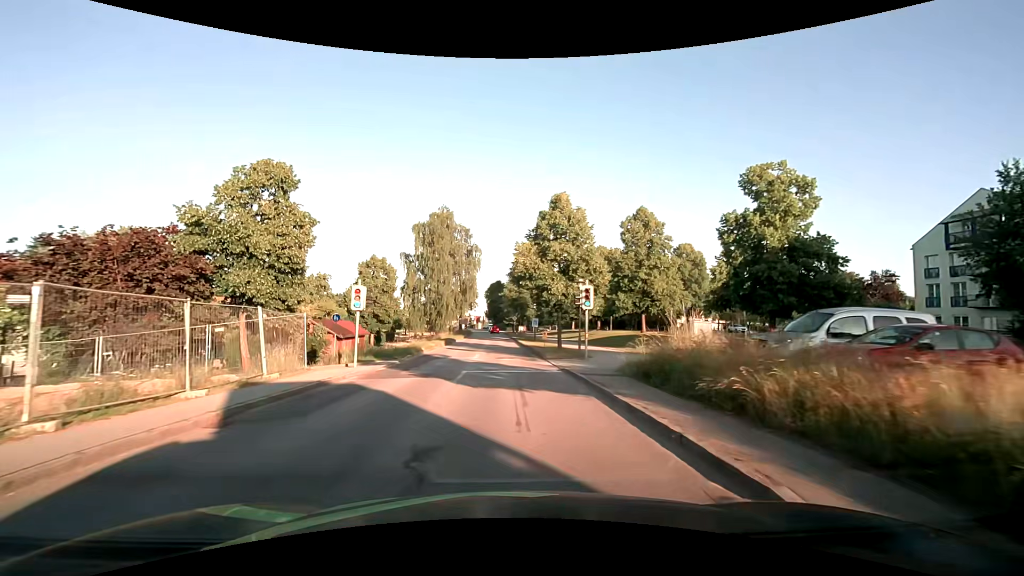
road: secondary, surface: asphalt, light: Day
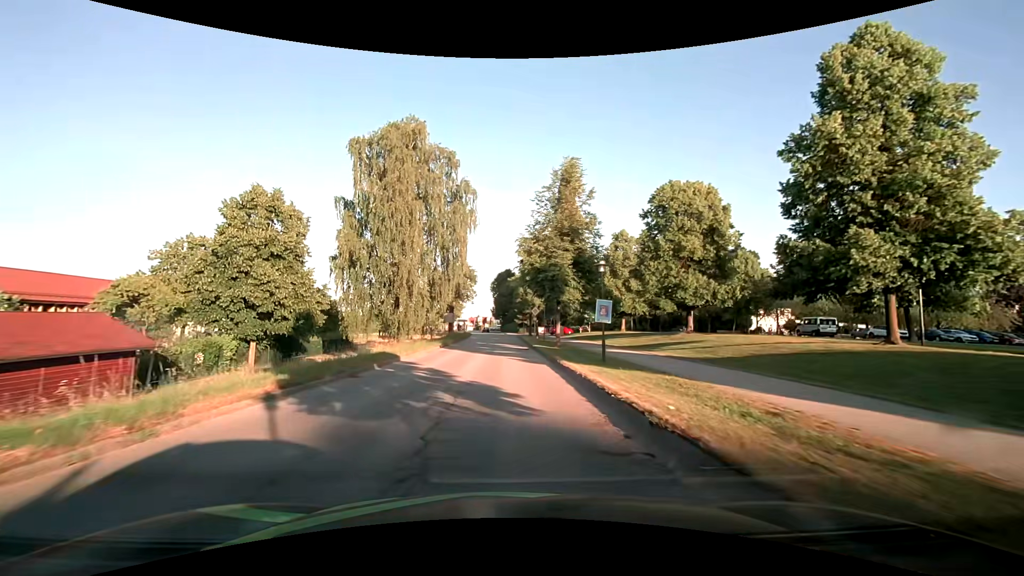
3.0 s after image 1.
(-0.4, +32.7) m; -1°
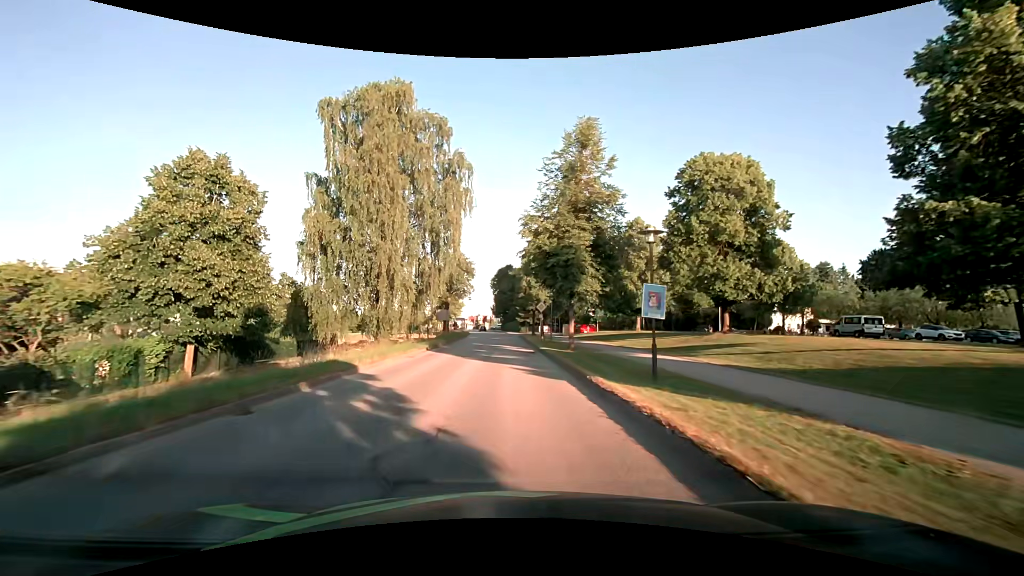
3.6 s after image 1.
(0.0, +6.4) m; 0°
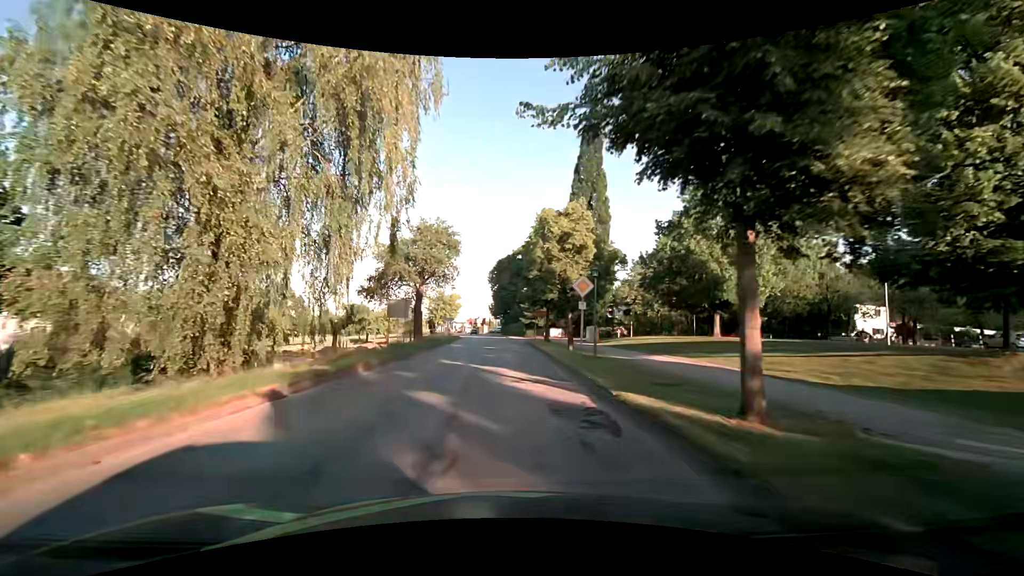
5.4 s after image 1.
(-0.1, +19.7) m; 0°
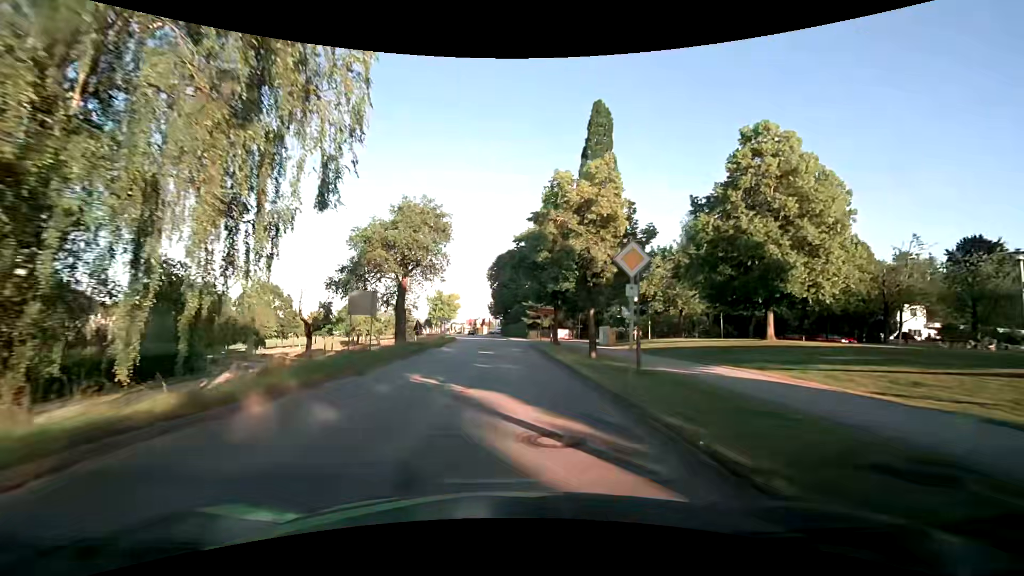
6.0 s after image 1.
(0.0, +6.8) m; 0°
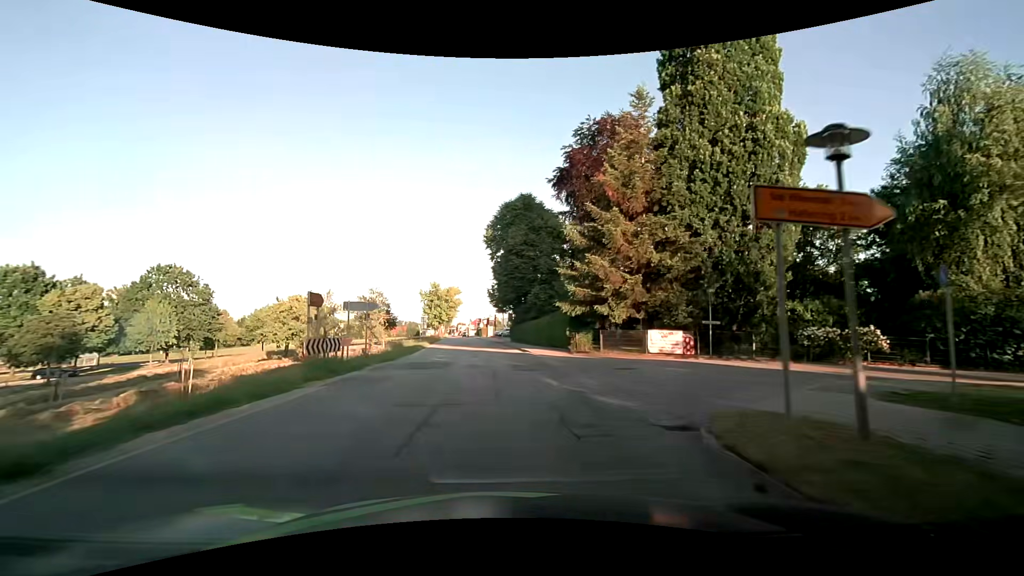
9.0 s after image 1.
(-0.1, +36.0) m; -3°
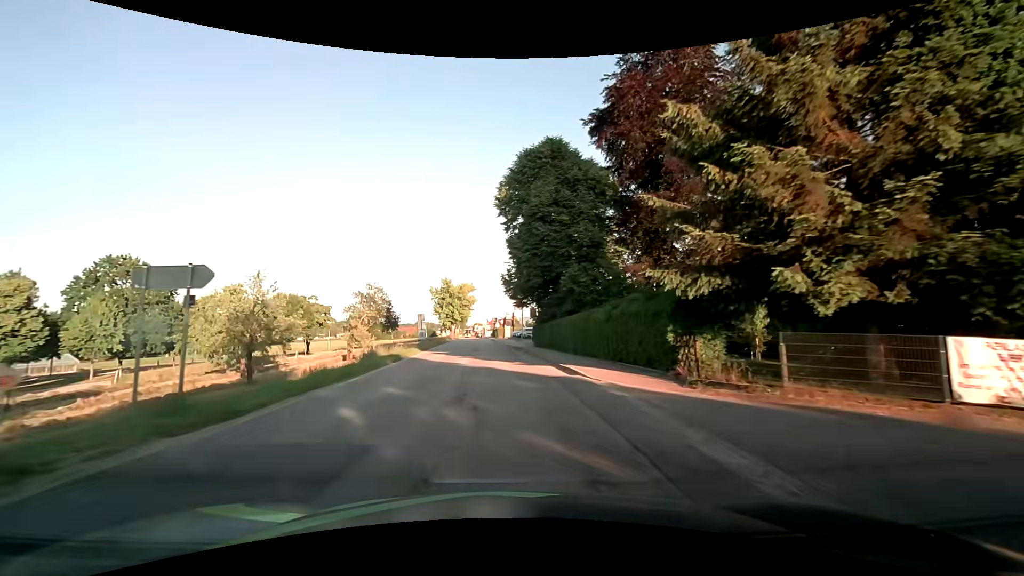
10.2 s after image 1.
(+0.2, +14.9) m; 0°
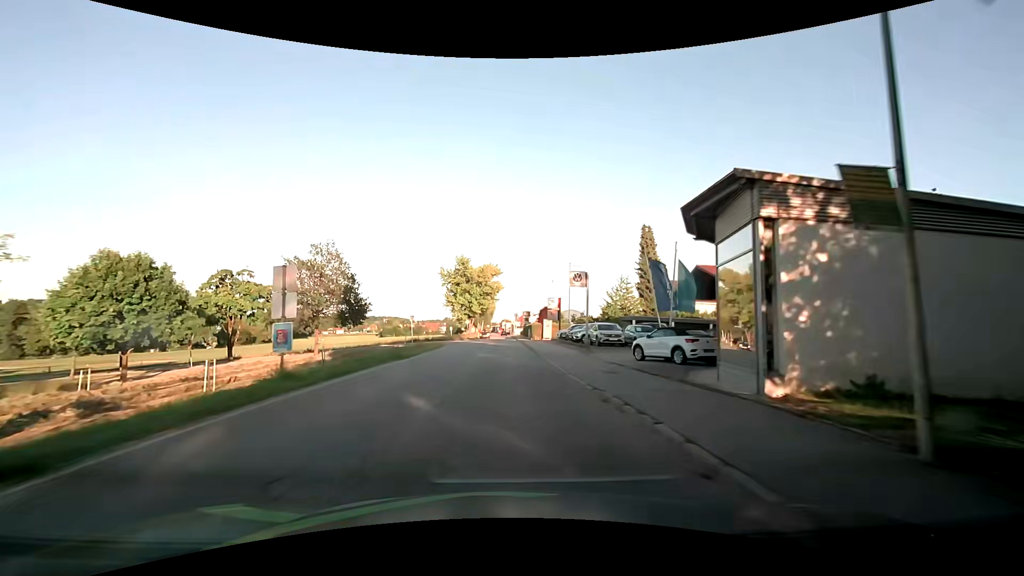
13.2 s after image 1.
(-1.5, +37.6) m; -4°
(0, +10) (0, +20) (0, +30) (0, +40) (0, +50) (0, +60) (0, +70) (0, +80) (0, +90) (0, +100) m
